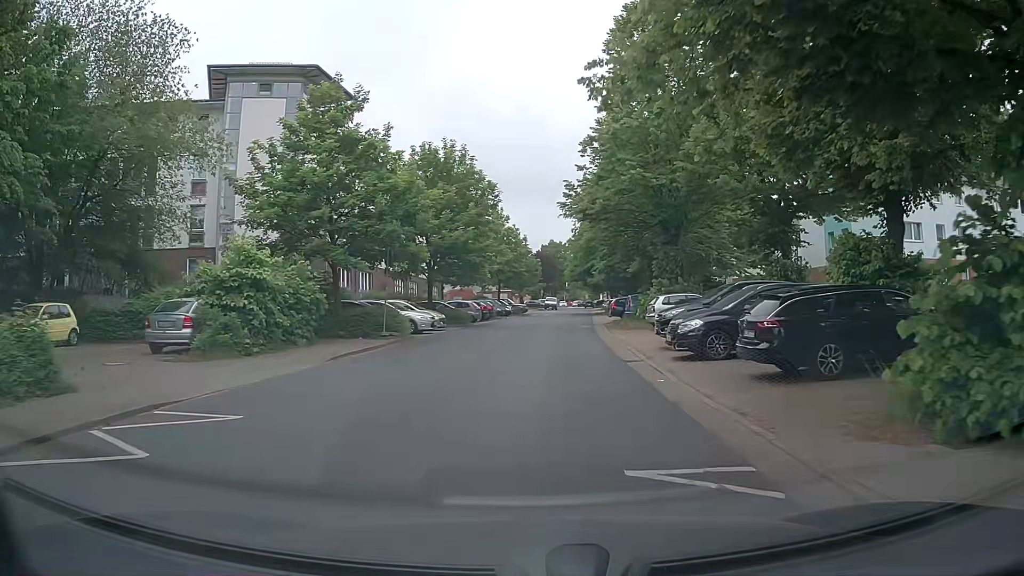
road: residential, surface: asphalt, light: Day
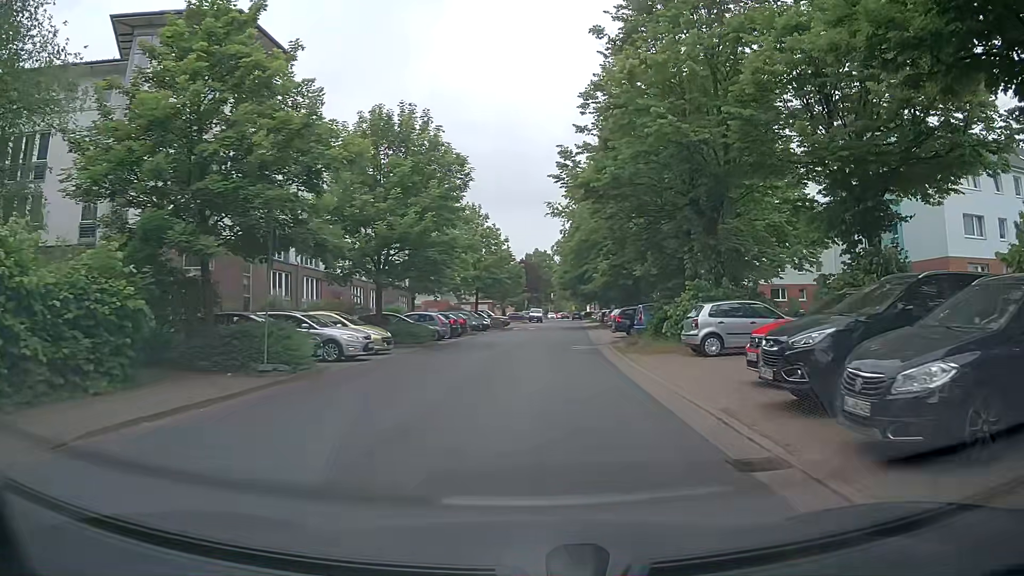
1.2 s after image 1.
(+0.2, +9.4) m; +3°
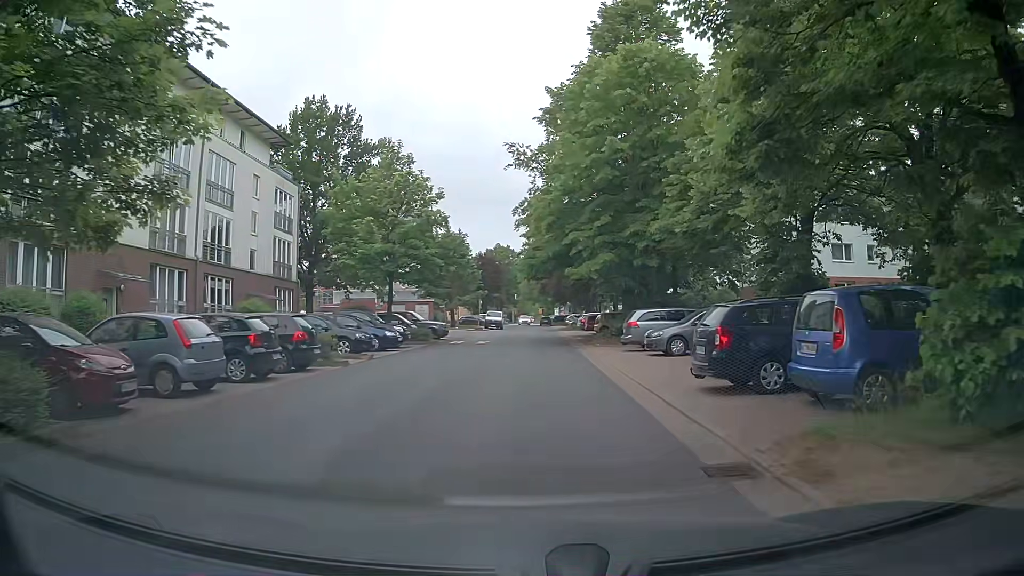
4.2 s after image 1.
(+0.4, +23.0) m; +3°
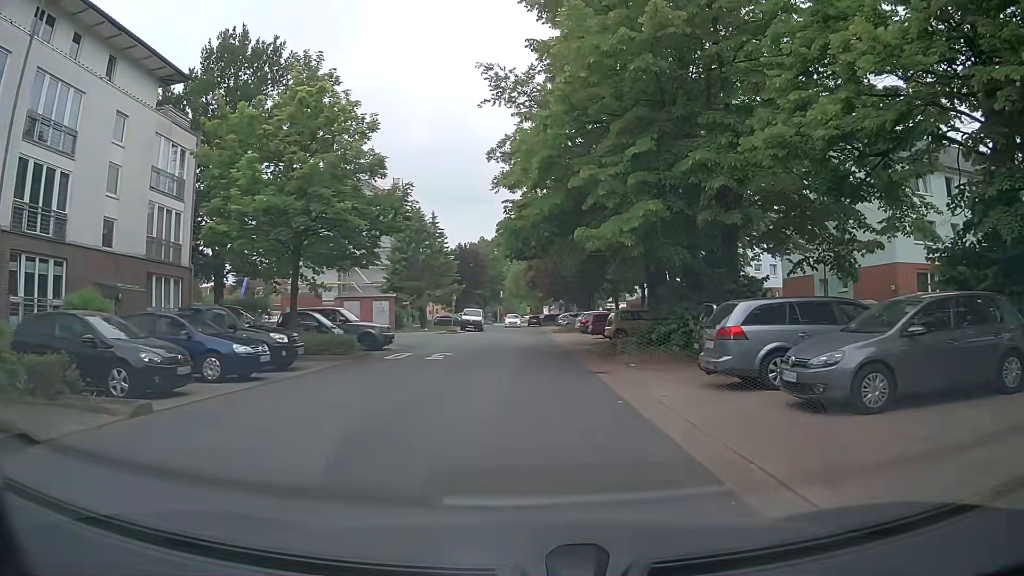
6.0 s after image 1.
(0.0, +13.0) m; 0°
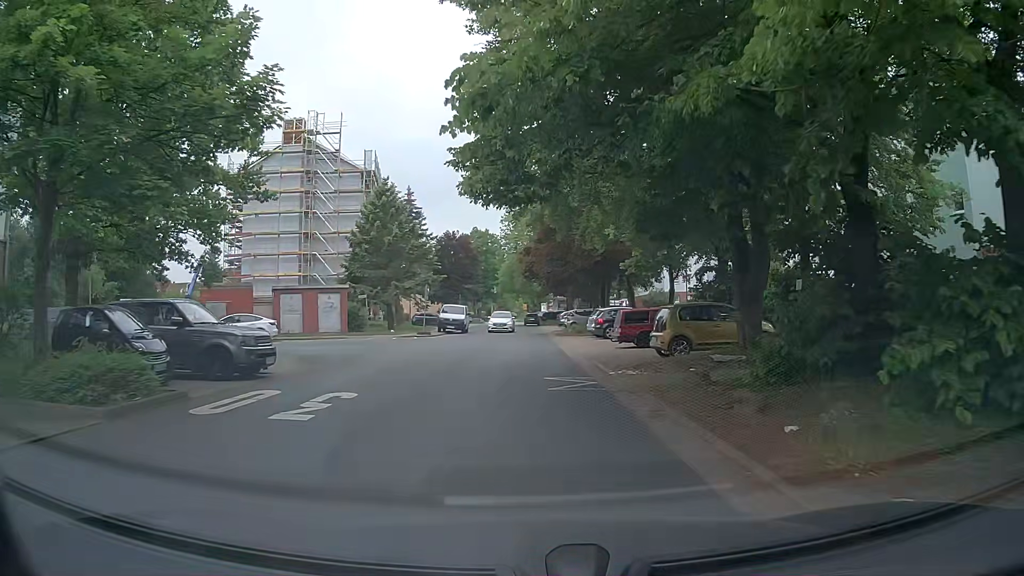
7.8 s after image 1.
(+0.1, +12.8) m; +1°
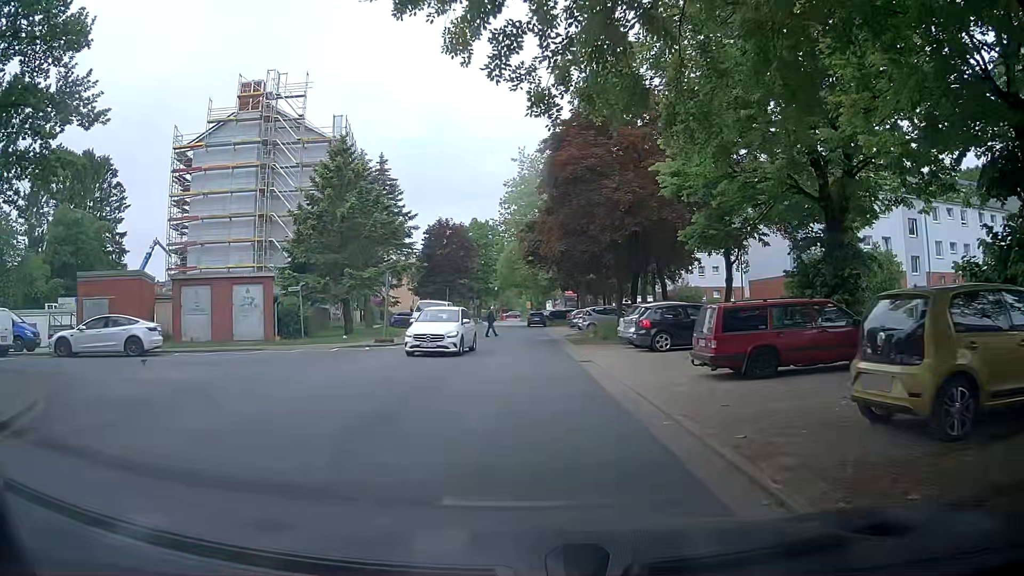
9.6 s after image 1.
(0.0, +12.2) m; -2°
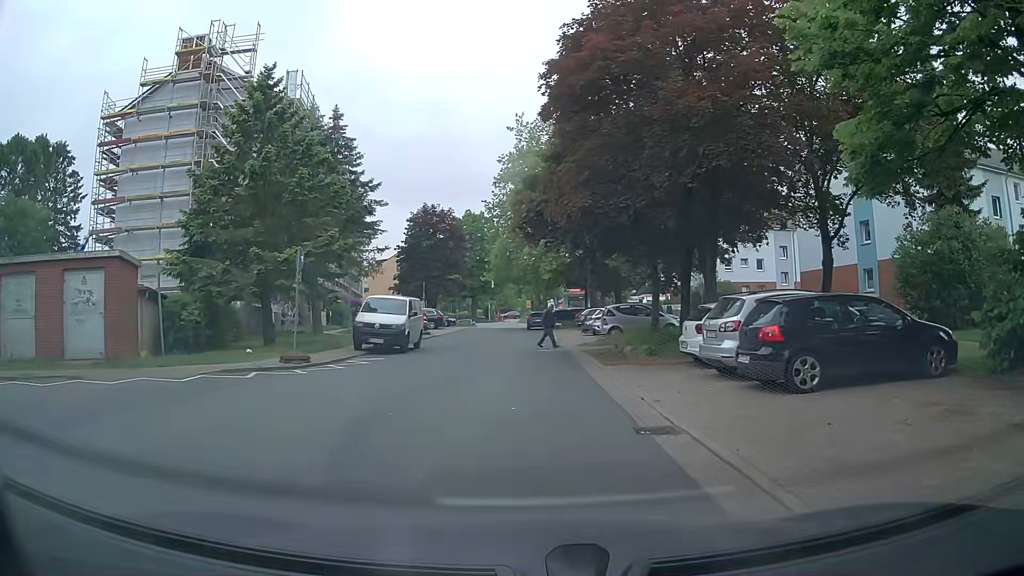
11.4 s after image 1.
(+0.4, +11.2) m; +2°
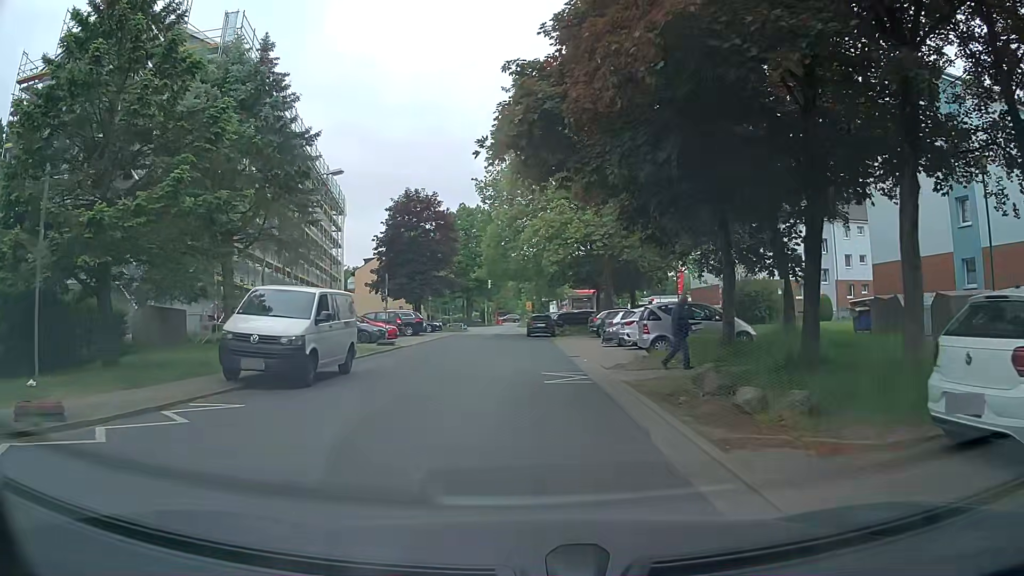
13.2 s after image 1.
(0.0, +10.6) m; -1°
